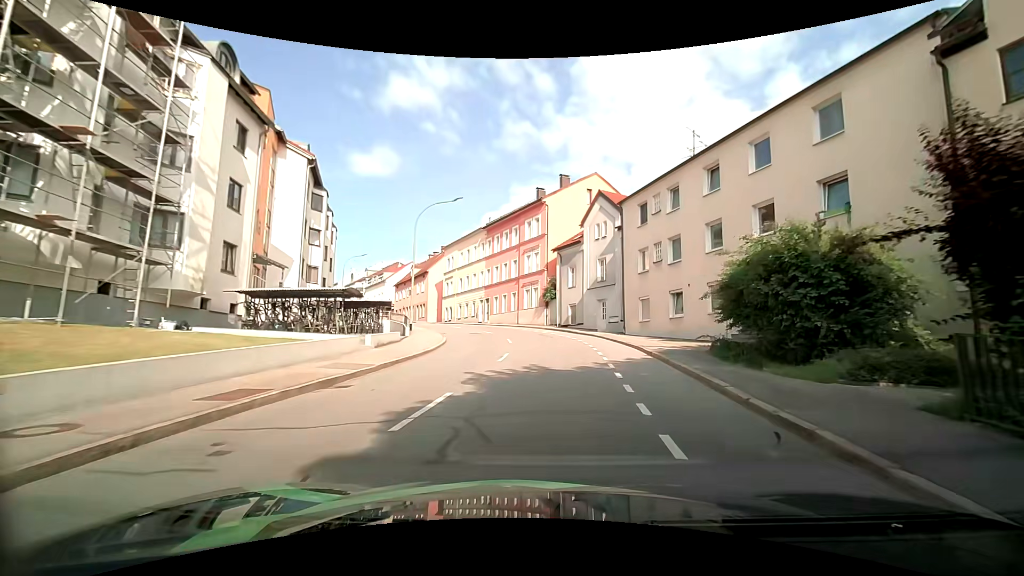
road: tertiary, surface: asphalt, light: Day
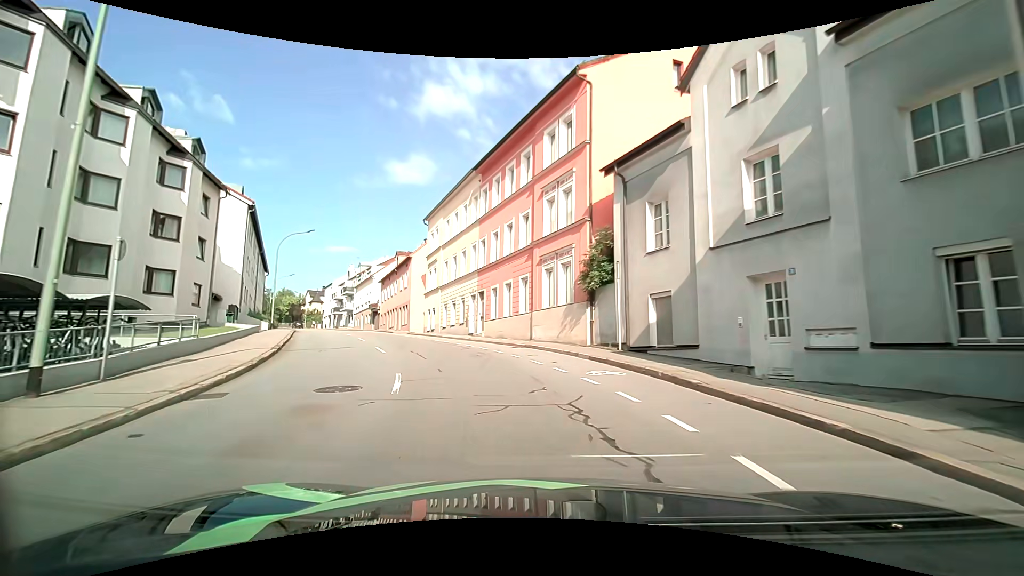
(+0.7, +24.7) m; -3°
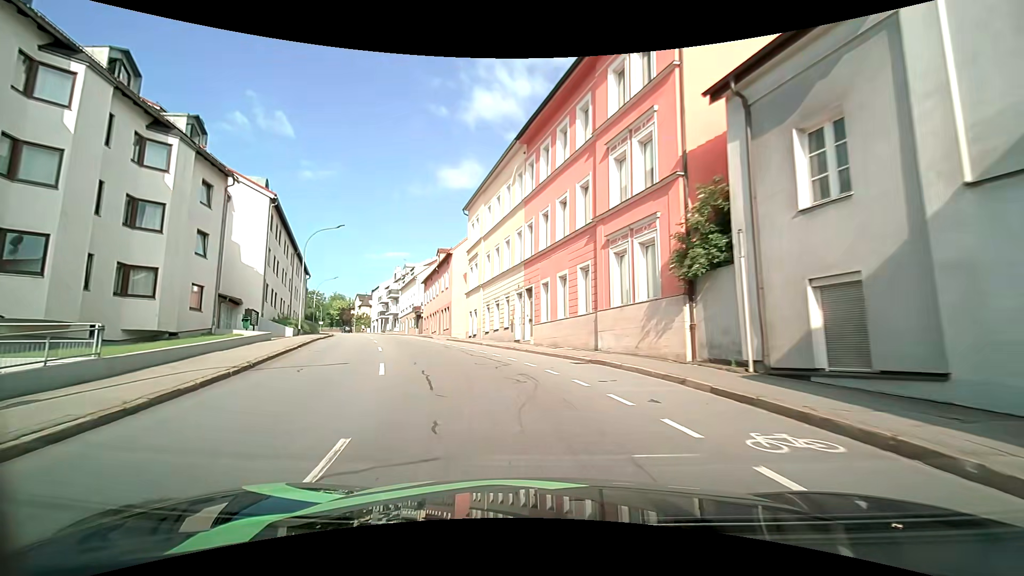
(-0.3, +6.1) m; -6°
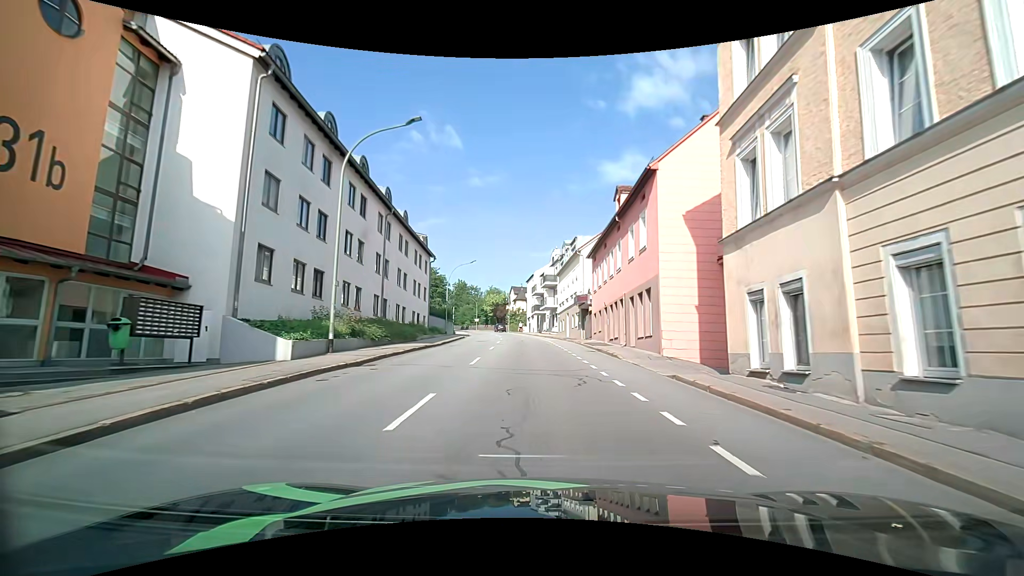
(-5.2, +23.8) m; -19°
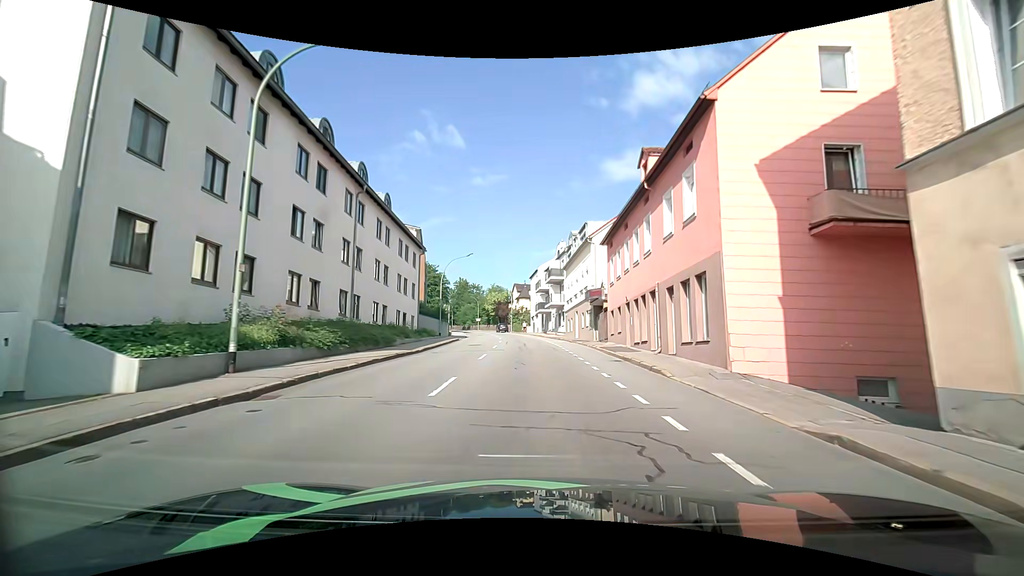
(-0.1, +6.3) m; -2°
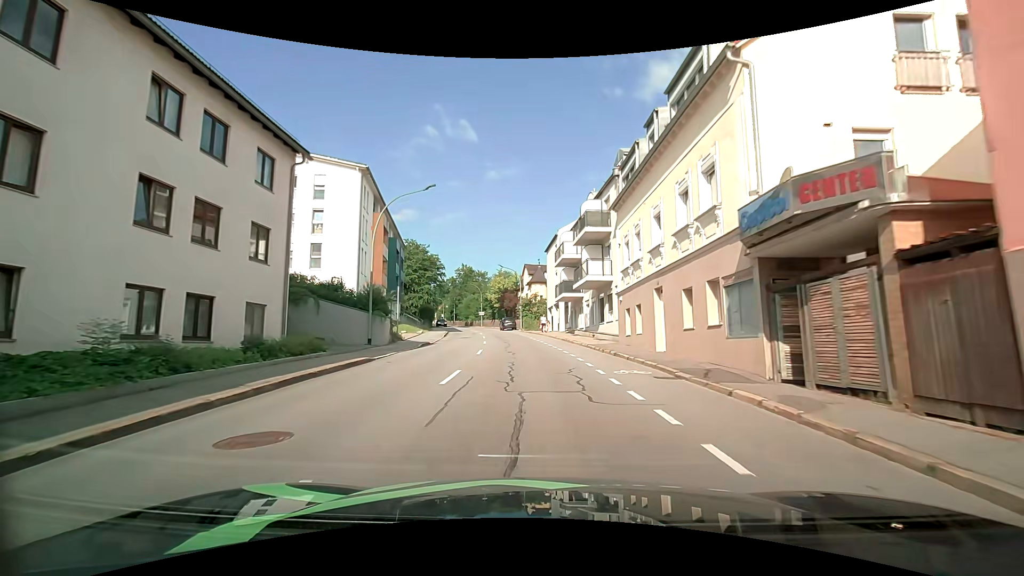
(+0.4, +26.0) m; 0°
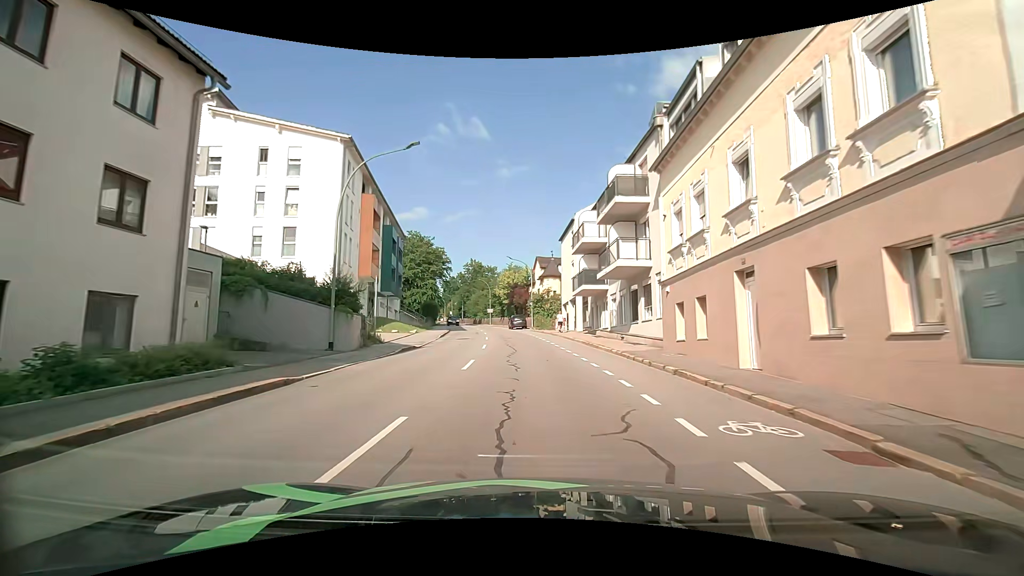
(-0.1, +6.6) m; -1°
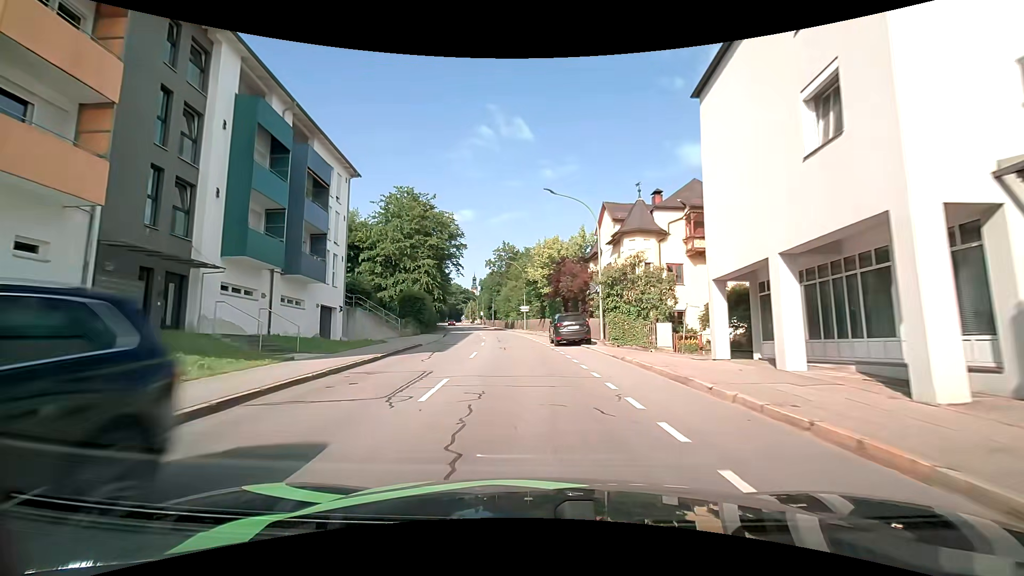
(-1.3, +32.2) m; -5°
(0, +10) (-1, +20) (-2, +30) (-3, +40) (-4, +50) (-6, +60) (-8, +69) (-10, +79) (-11, +89) (-13, +99) m
